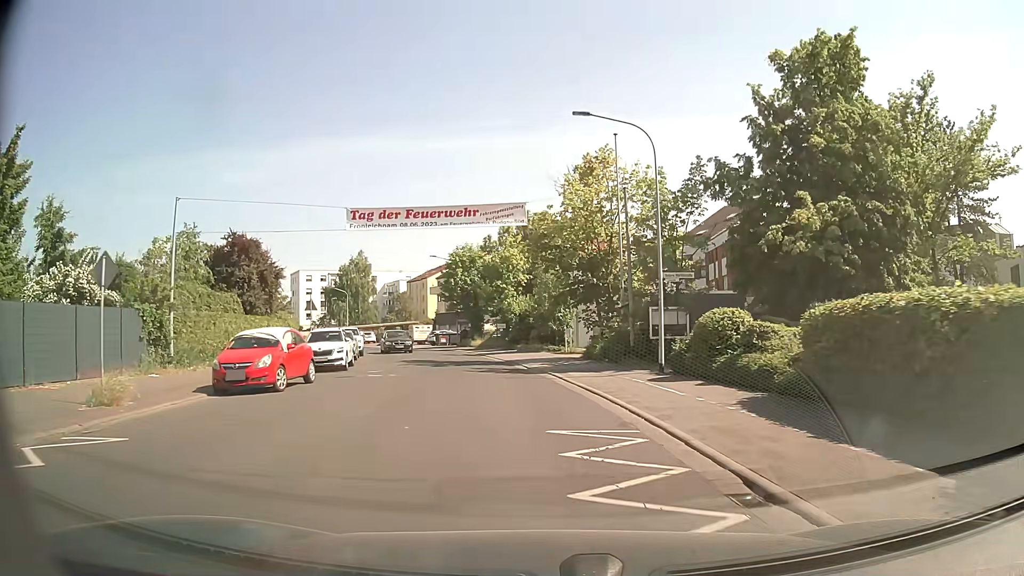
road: tertiary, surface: asphalt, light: Day
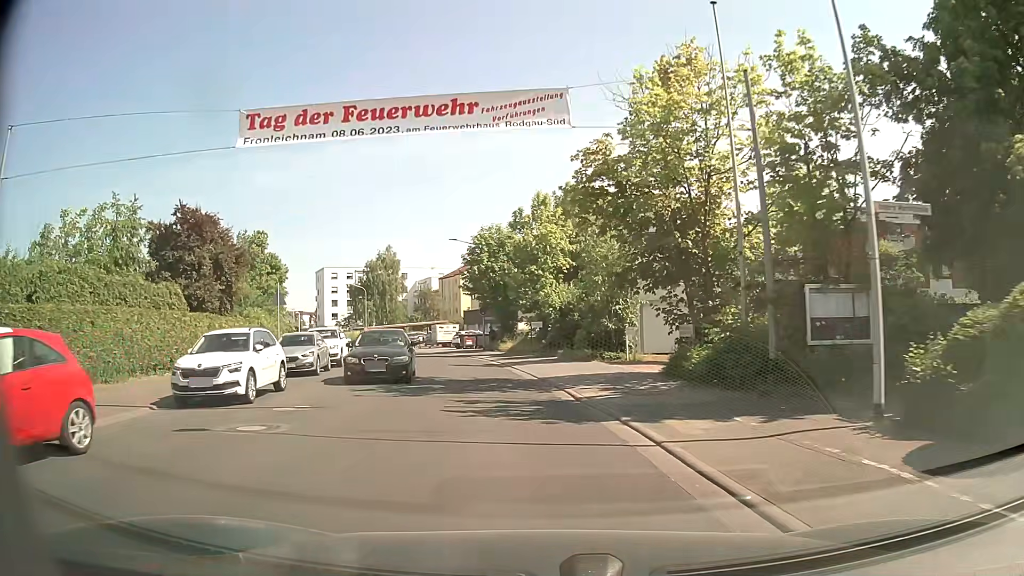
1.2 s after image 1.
(-0.3, +11.1) m; -4°
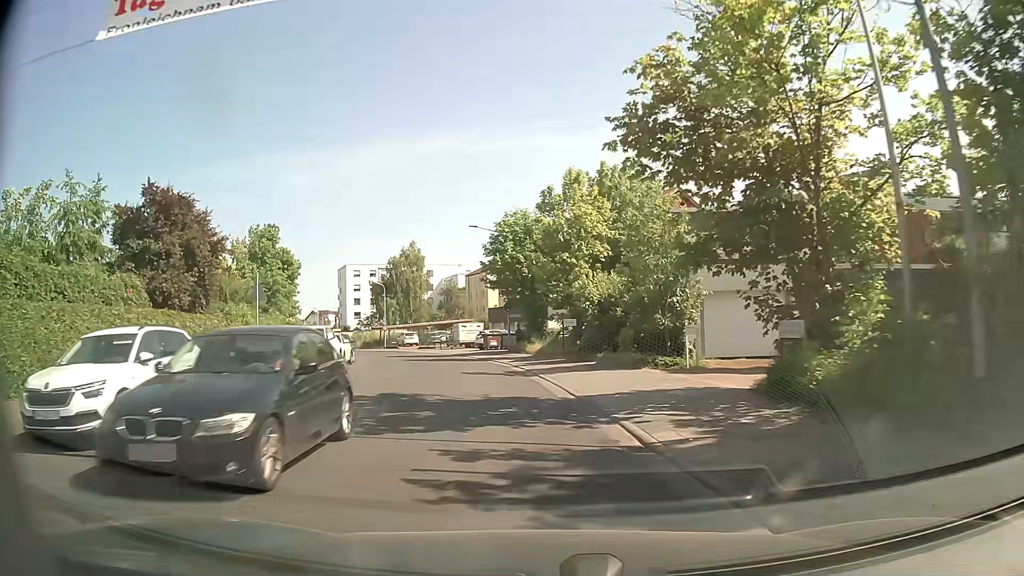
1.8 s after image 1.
(-0.1, +5.6) m; -3°
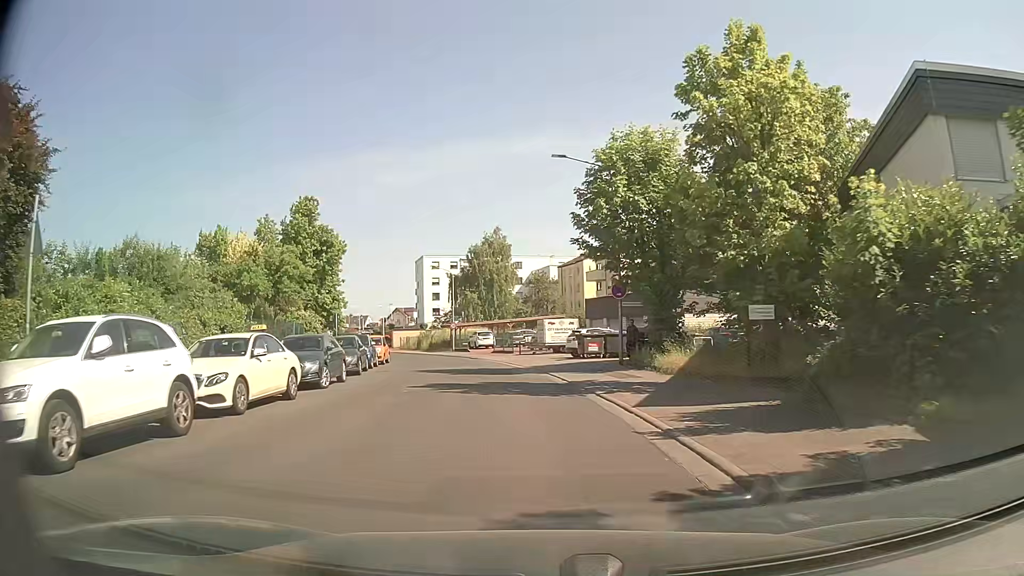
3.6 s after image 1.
(-1.2, +16.8) m; -8°
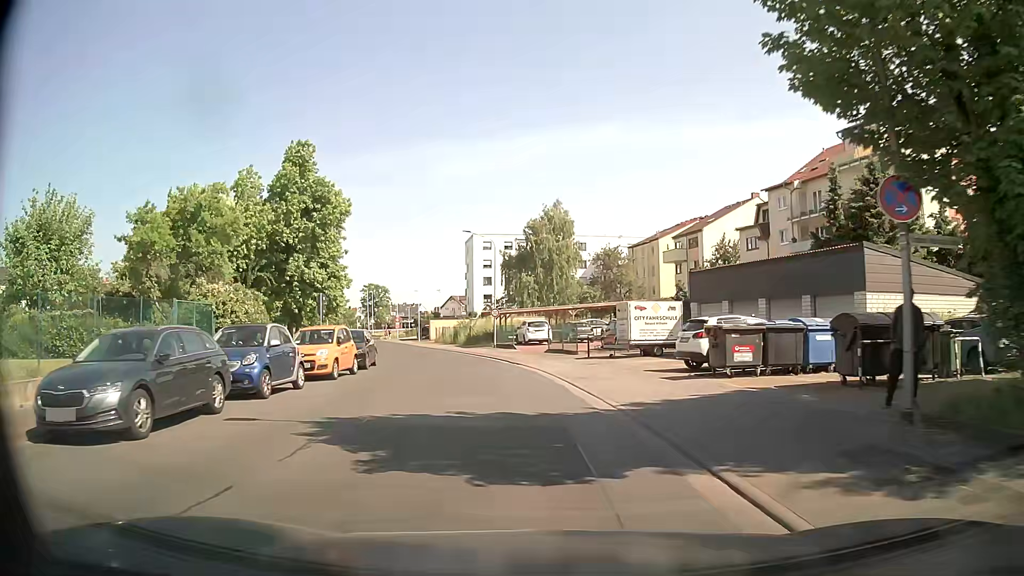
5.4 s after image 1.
(-0.7, +17.0) m; -5°
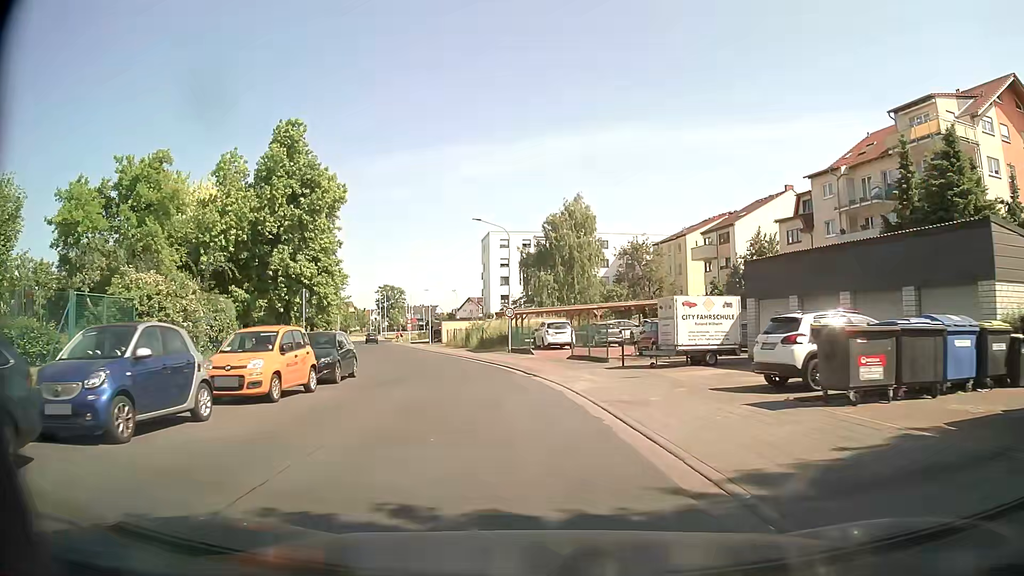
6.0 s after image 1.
(0.0, +5.8) m; -1°
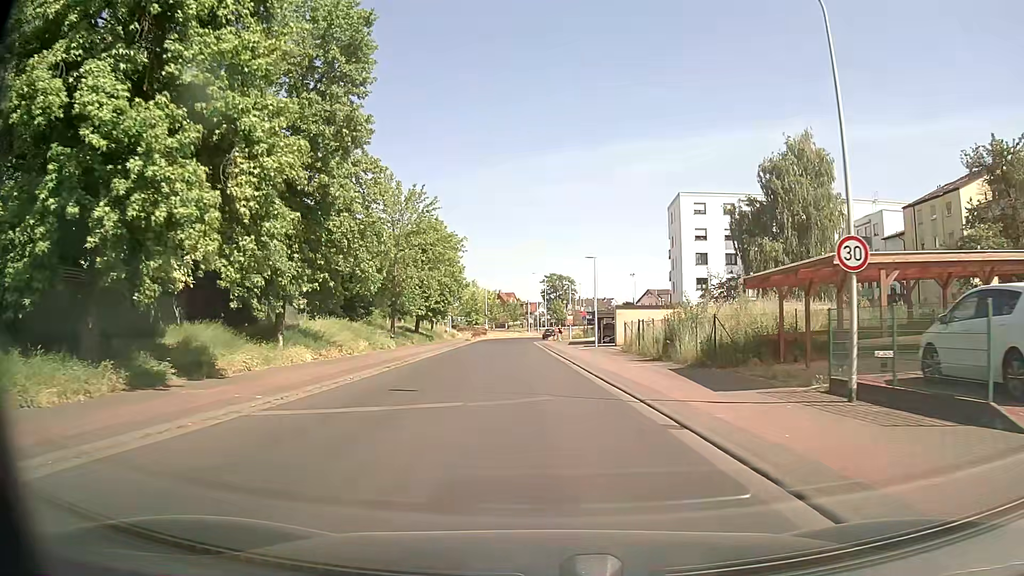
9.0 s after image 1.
(-3.9, +29.7) m; -15°
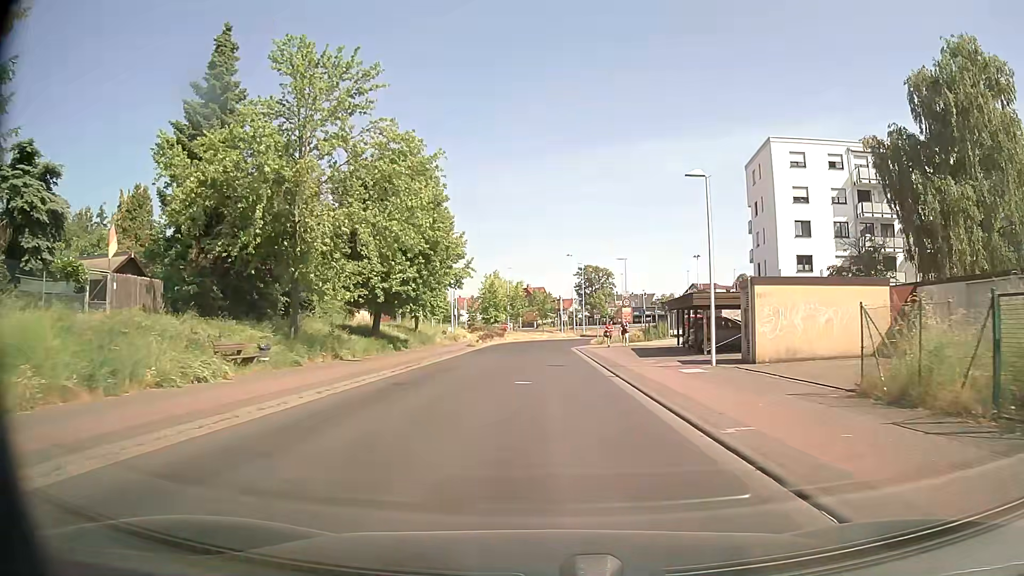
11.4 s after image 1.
(-0.7, +24.6) m; -3°
